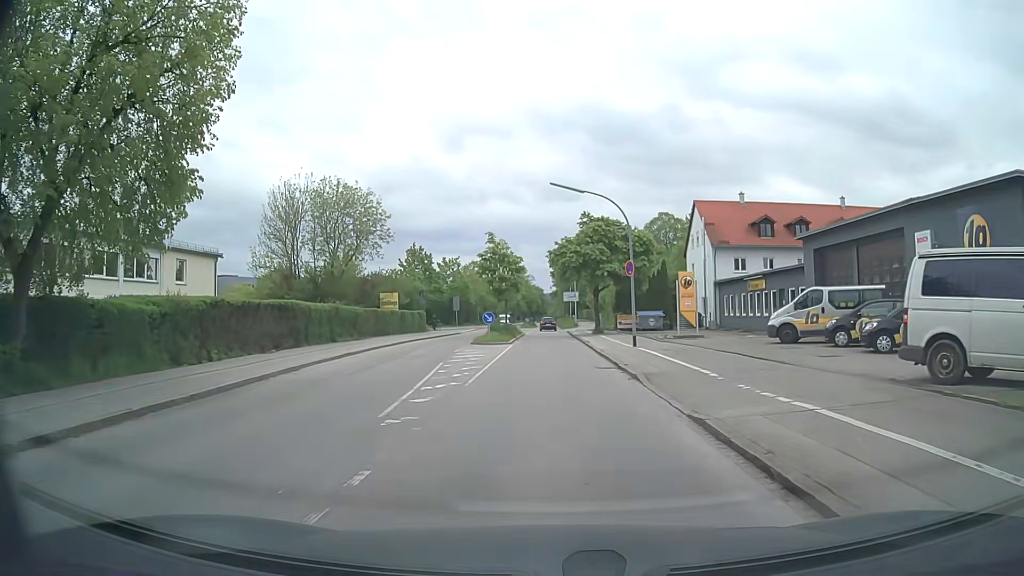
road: tertiary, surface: asphalt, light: Day
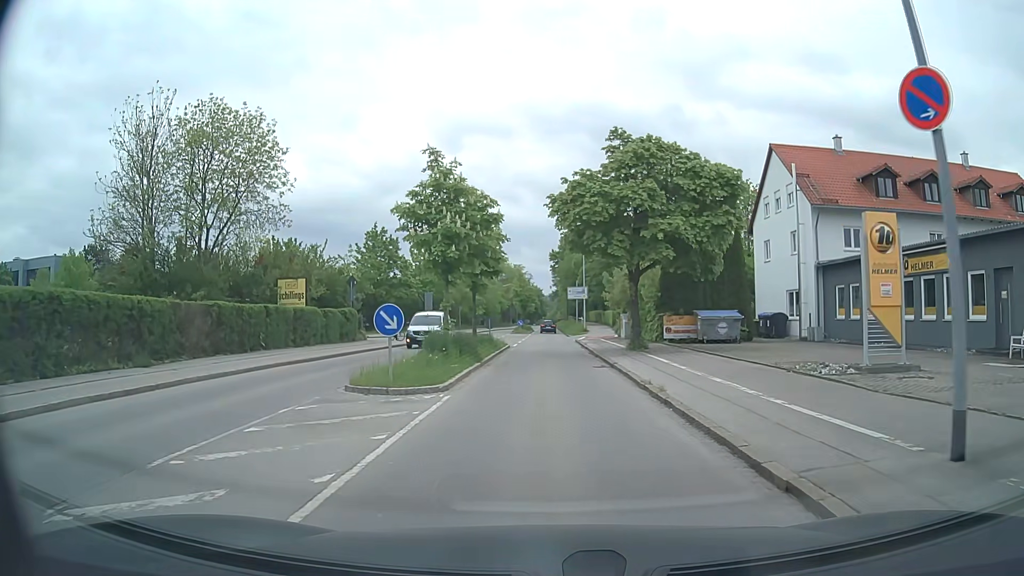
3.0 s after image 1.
(+0.1, +21.6) m; 0°
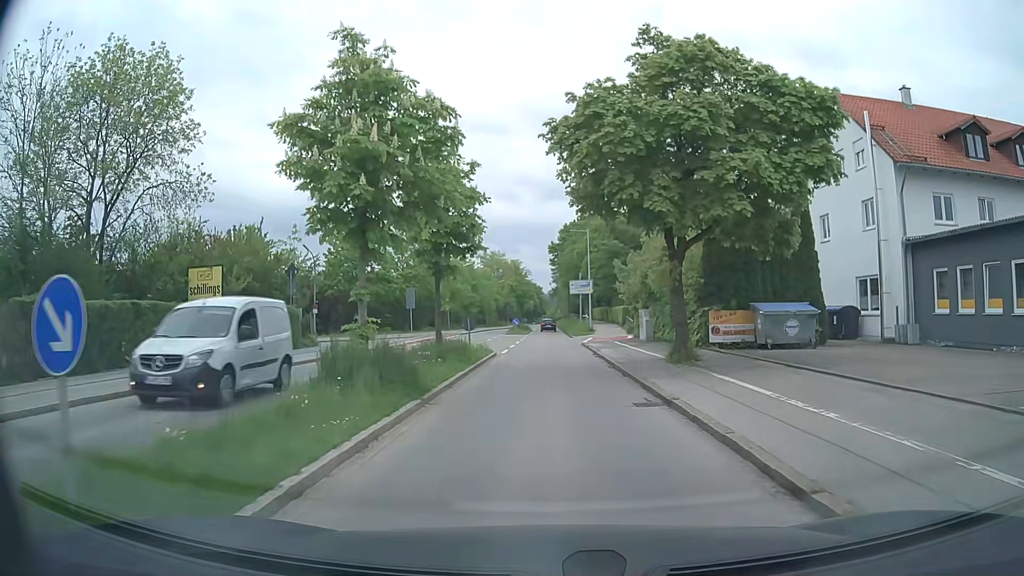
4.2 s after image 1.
(0.0, +9.3) m; 0°
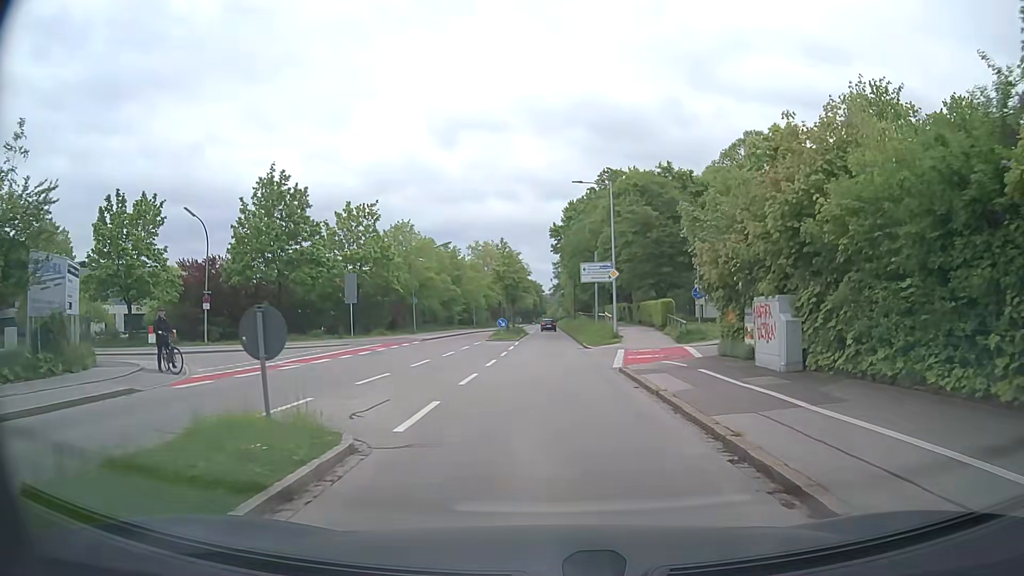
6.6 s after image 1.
(-0.1, +19.6) m; 0°
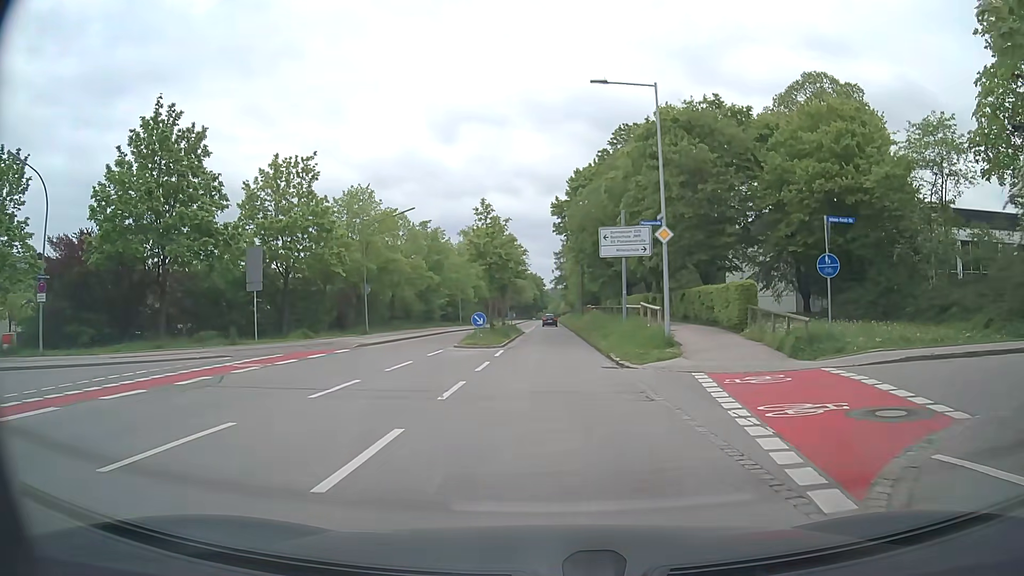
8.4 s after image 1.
(-0.2, +15.1) m; 0°
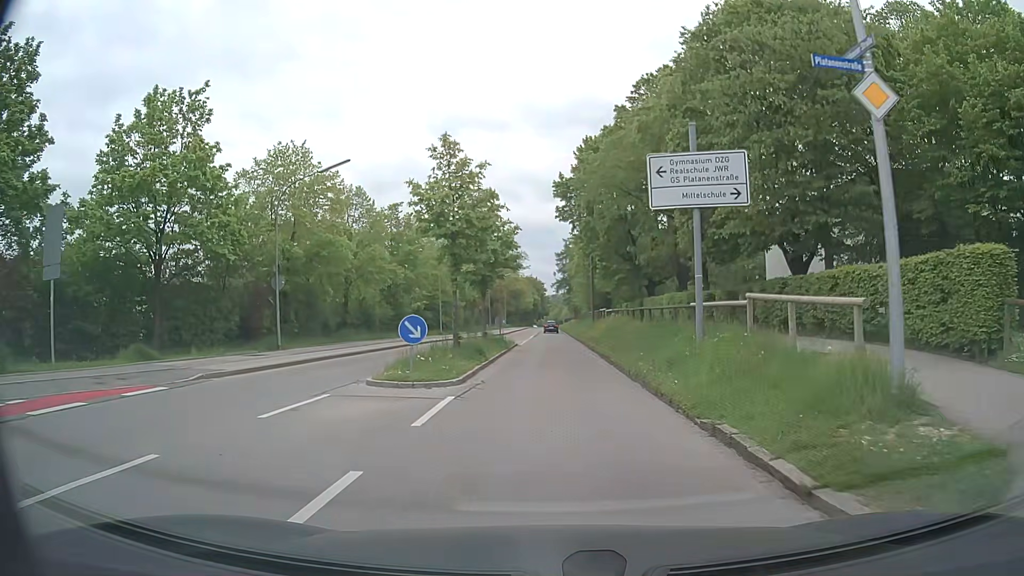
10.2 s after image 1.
(-0.2, +13.7) m; 0°
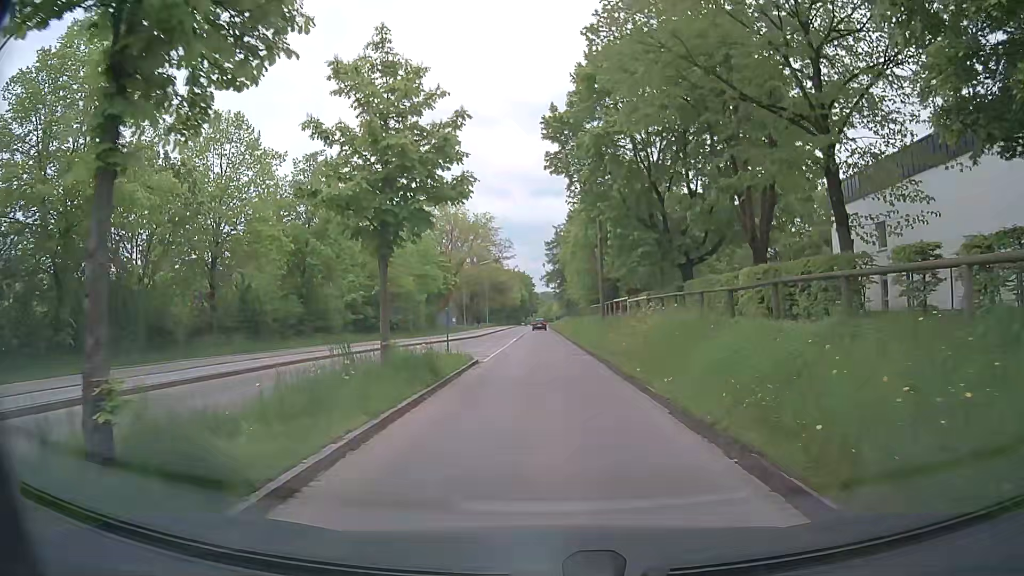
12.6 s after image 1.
(0.0, +17.1) m; 0°
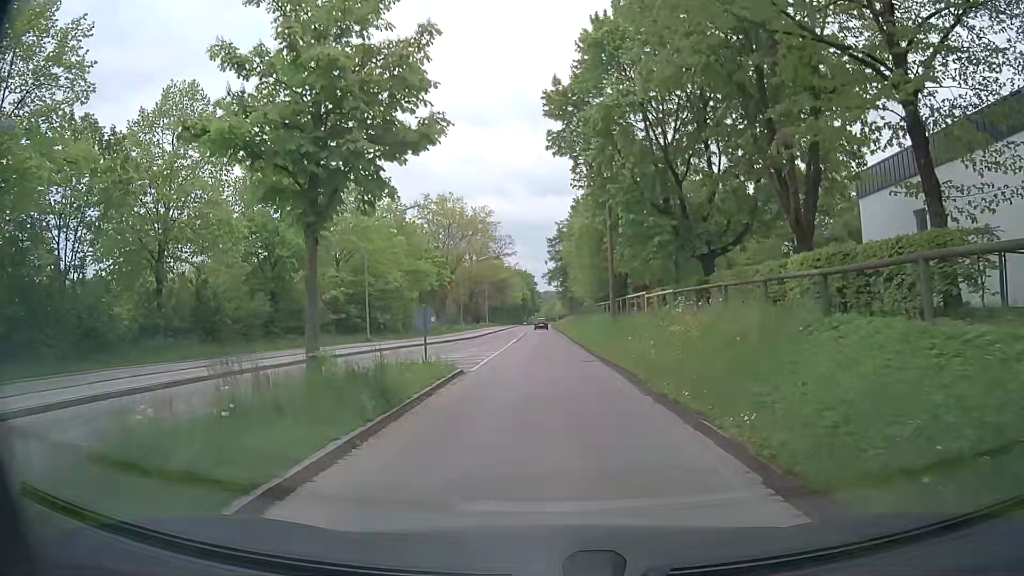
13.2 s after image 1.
(0.0, +4.4) m; -1°
(0, +10) (0, +20) (0, +30) (0, +40) (0, +50) (0, +60) (0, +70) (0, +80) (0, +90) (0, +100) m
